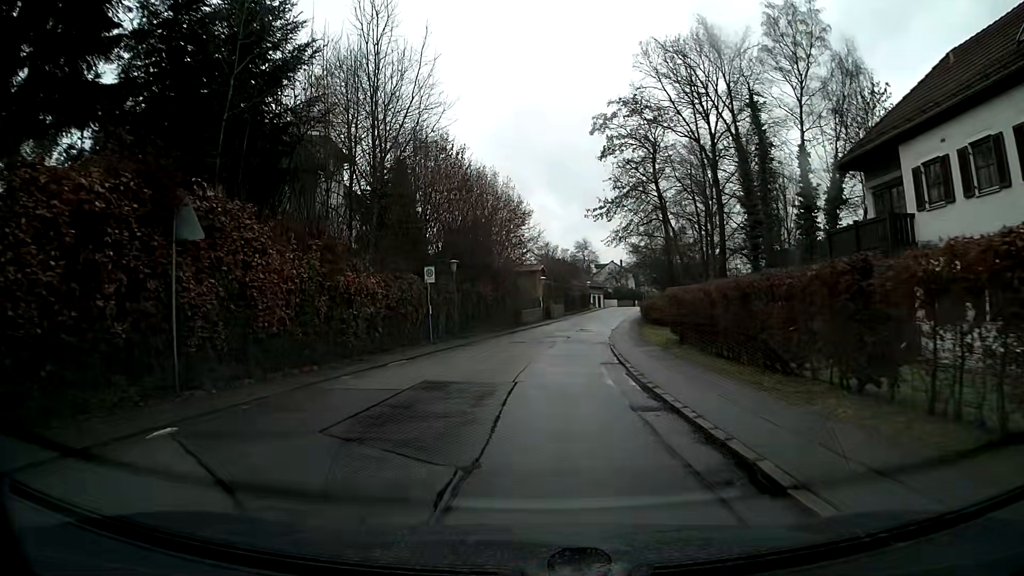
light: Day
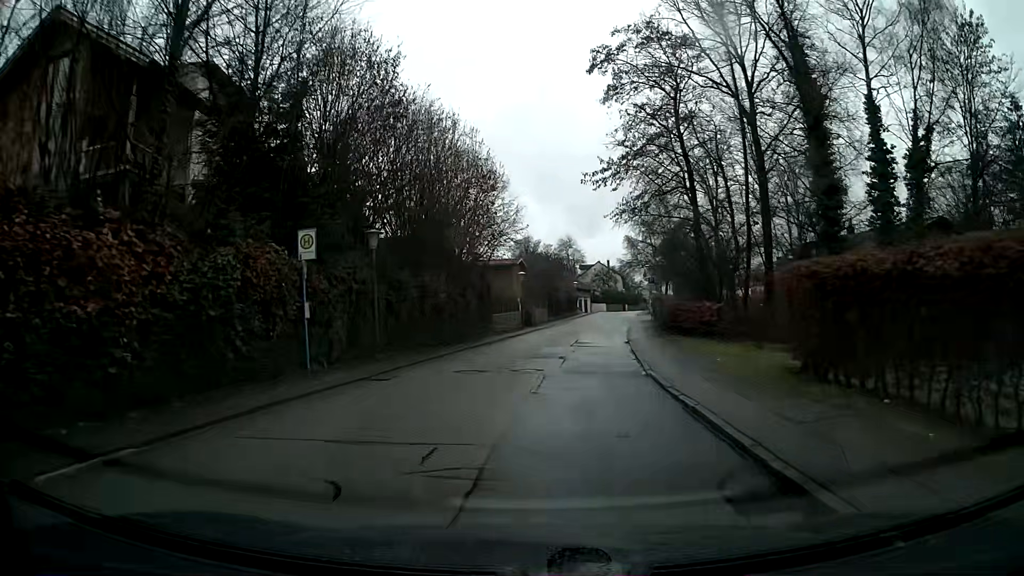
(+0.3, +13.4) m; +2°
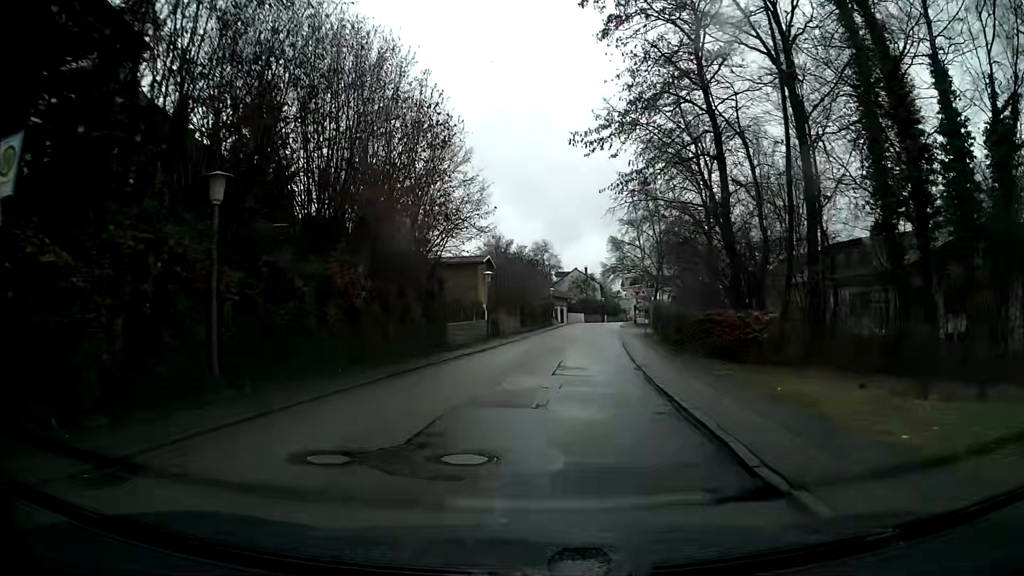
(+0.2, +9.1) m; +2°
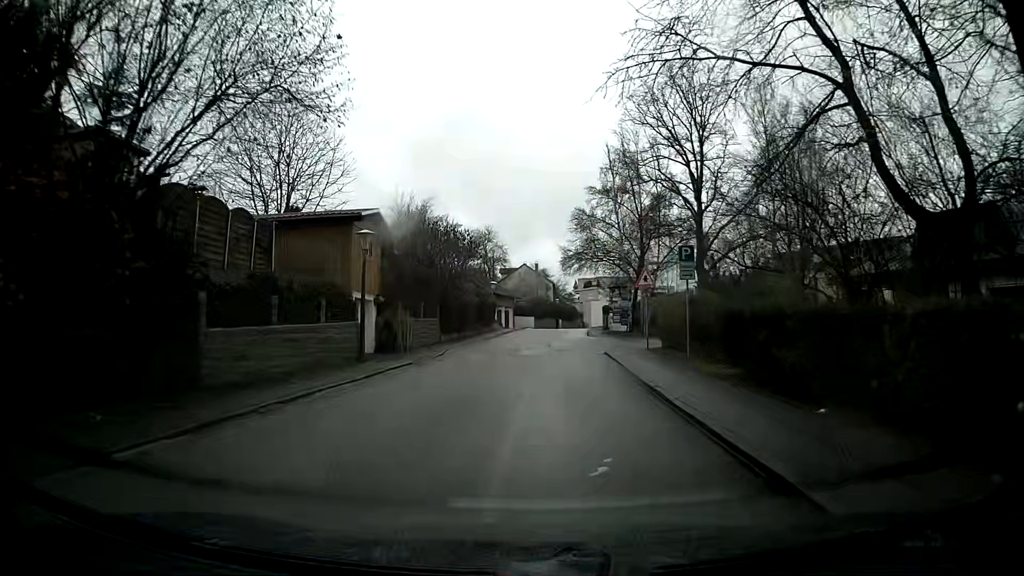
(+0.8, +18.4) m; +4°
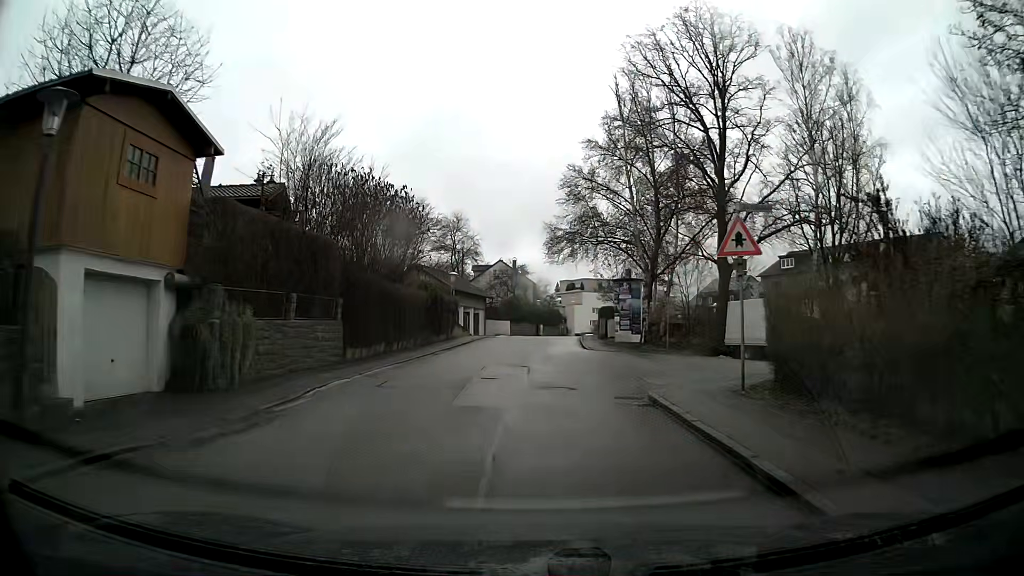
(+0.2, +13.9) m; +1°
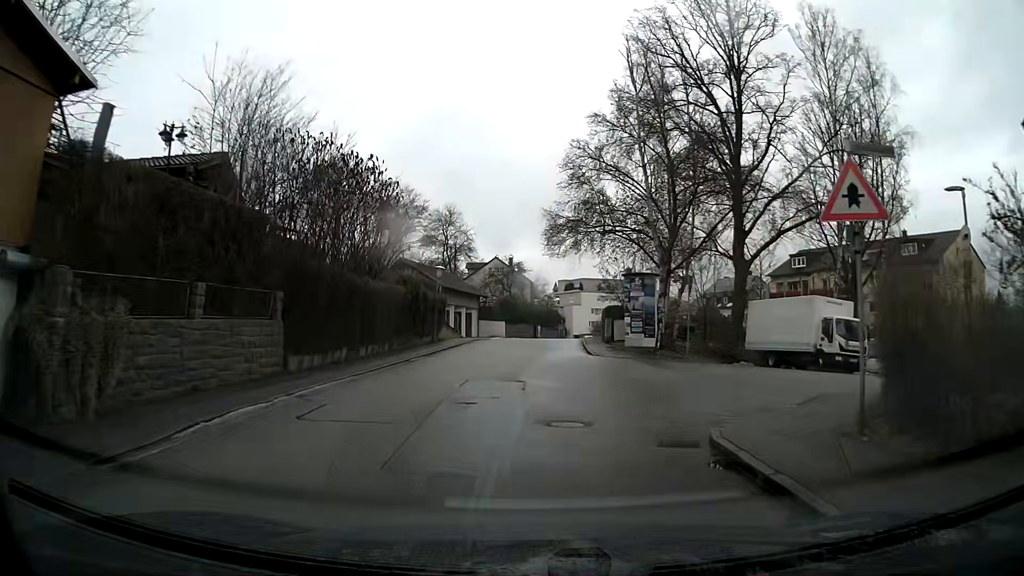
(0.0, +4.6) m; +1°
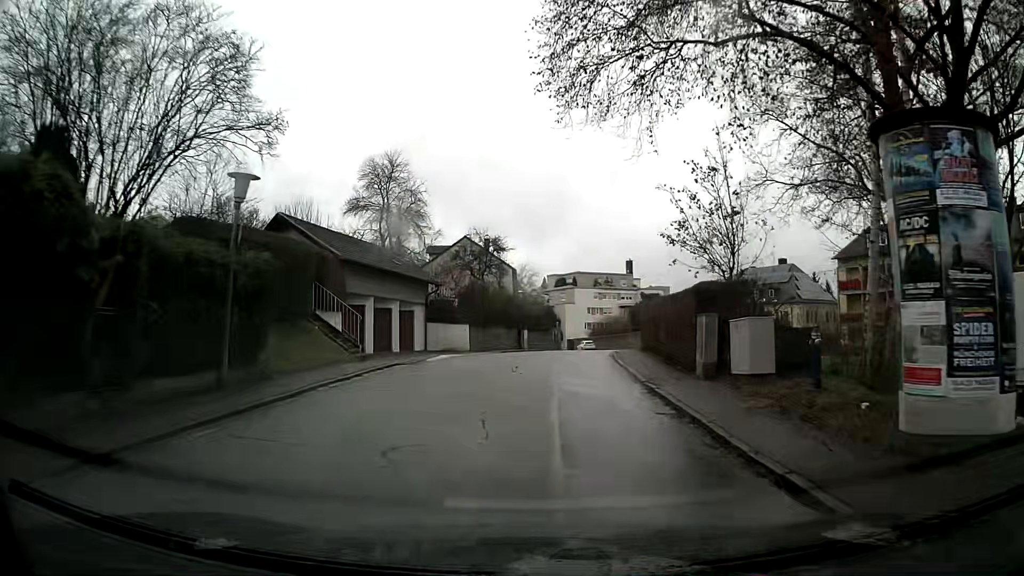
(+0.1, +22.8) m; +1°
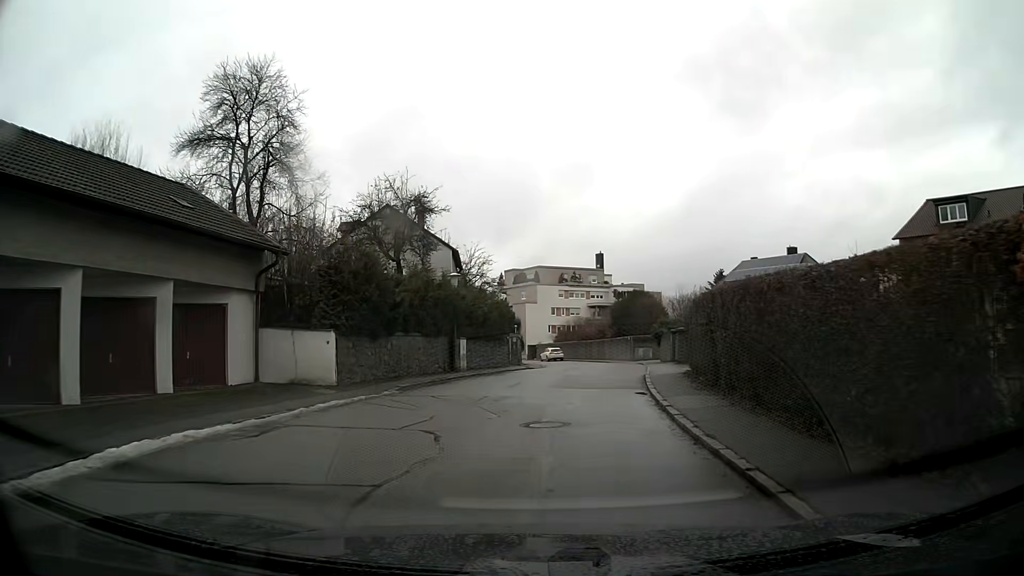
(+0.5, +18.0) m; +4°
(0, +10) (+1, +20) (+3, +30) (+4, +40) (+4, +50) (+3, +60) (0, +69) (-3, +79) (-6, +88) (-9, +98) m
